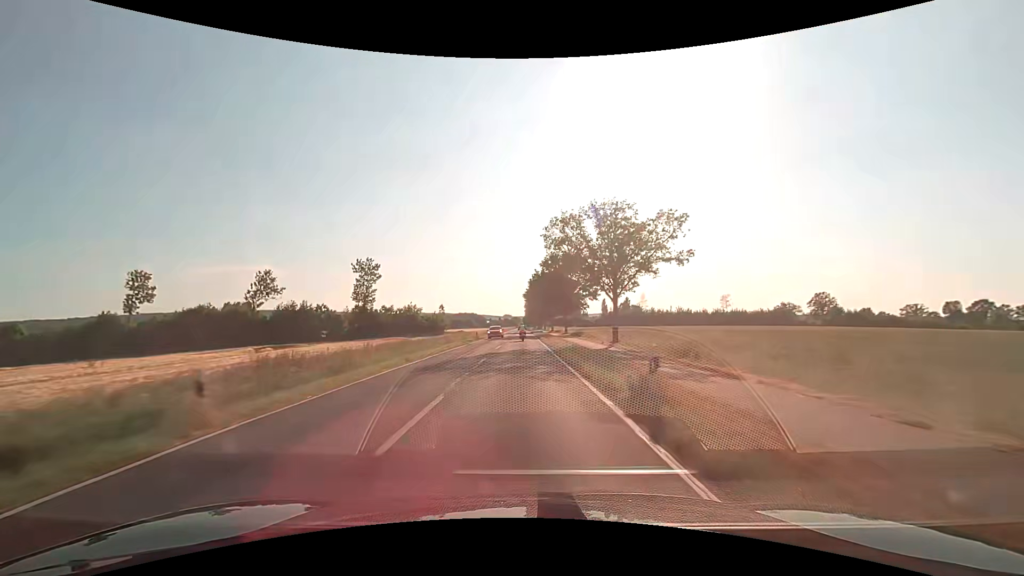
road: secondary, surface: asphalt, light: Day
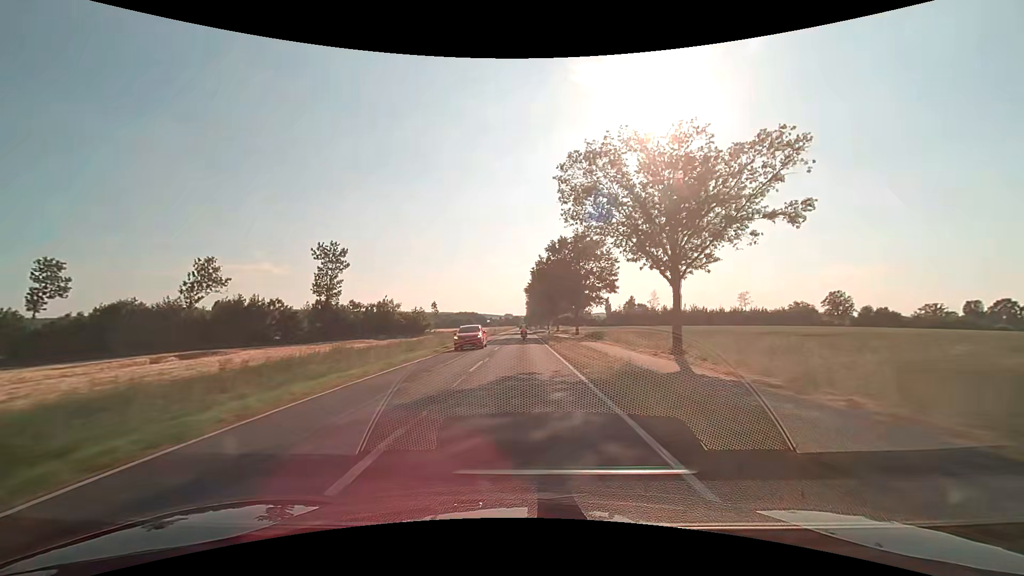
(-0.1, +14.8) m; 0°
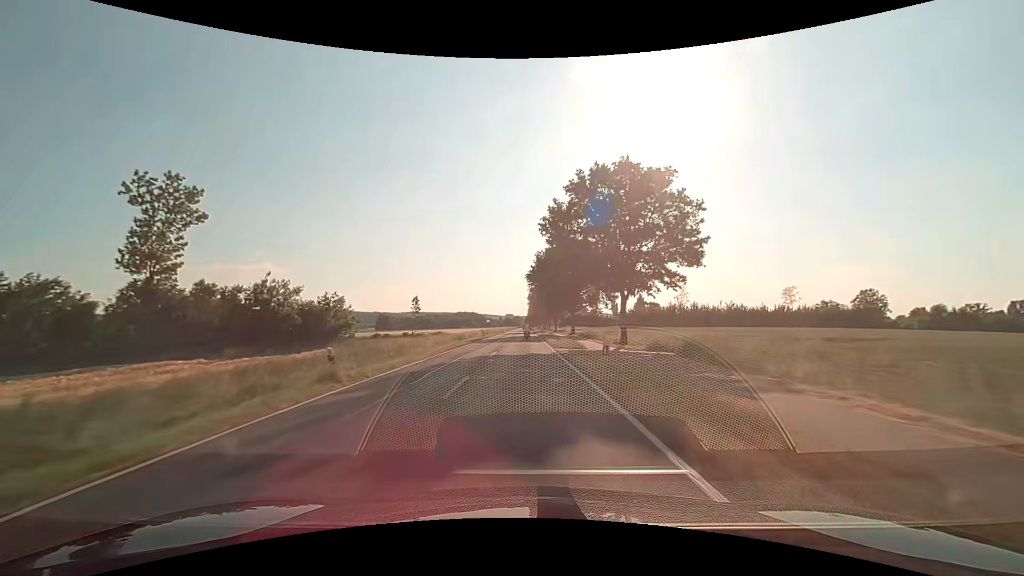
(-0.1, +29.5) m; 0°
(0, +10) (0, +20) (0, +30) (0, +40) (0, +50) (0, +60) (0, +70) (0, +80) (0, +90) (0, +100) m
